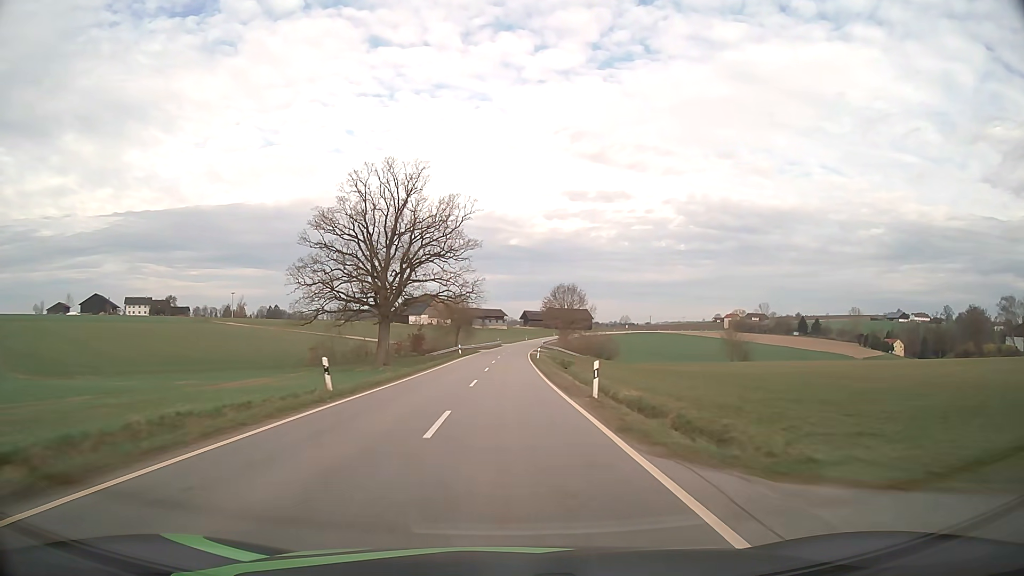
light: Day
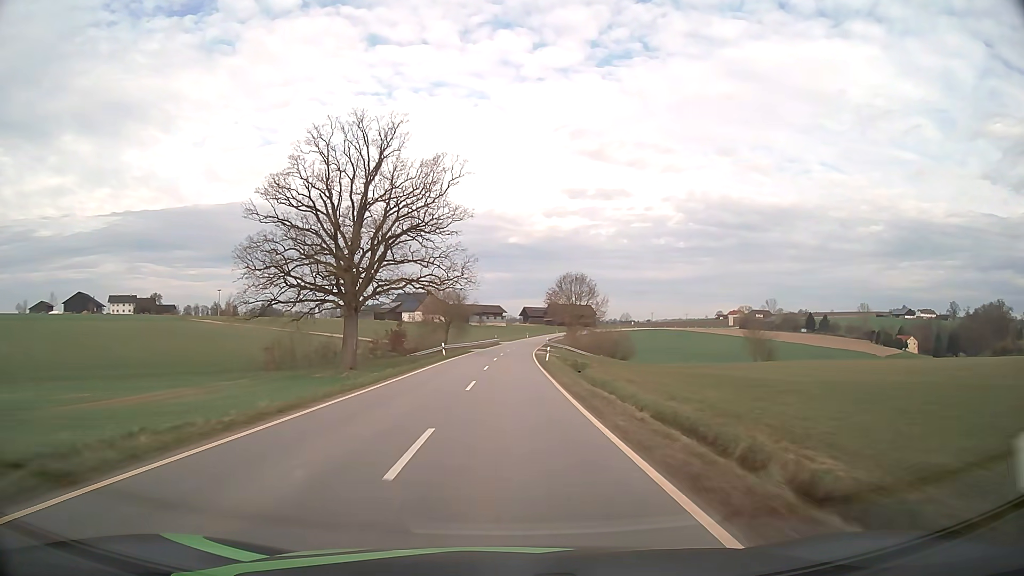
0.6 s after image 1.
(0.0, +15.3) m; 0°
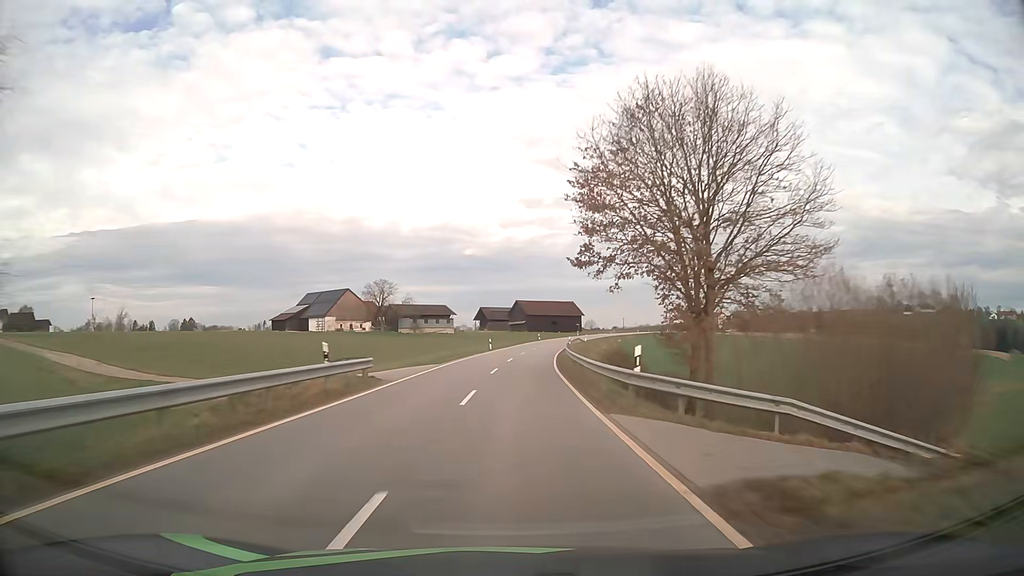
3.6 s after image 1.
(+1.7, +77.9) m; +4°
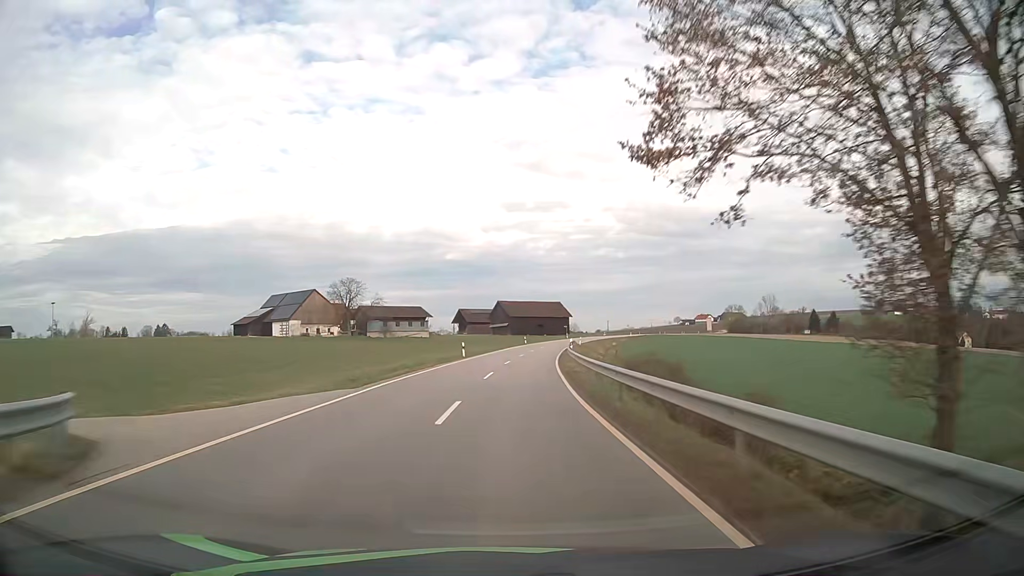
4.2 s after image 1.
(+0.2, +15.8) m; +1°
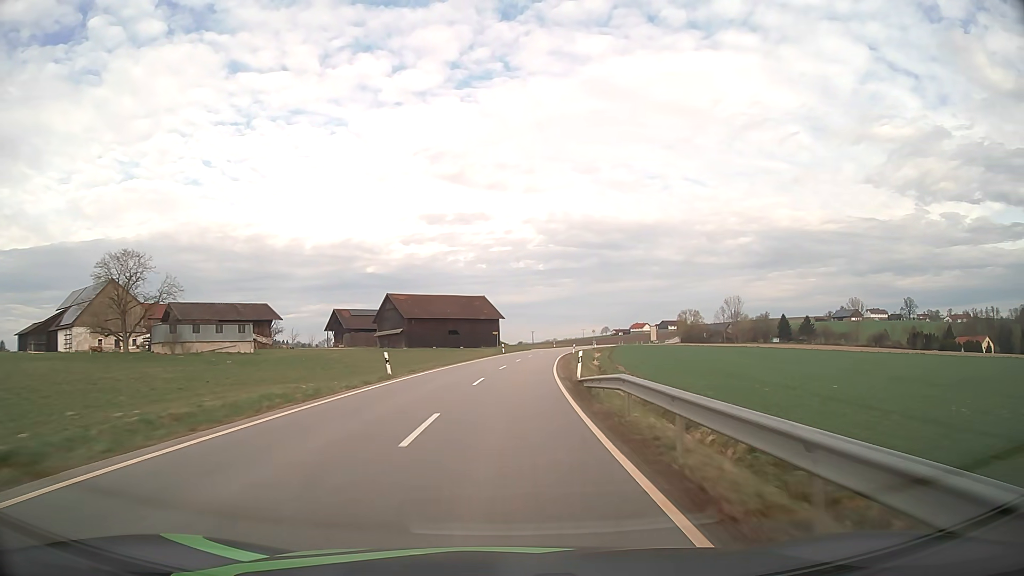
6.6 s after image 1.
(+3.8, +62.9) m; +7°
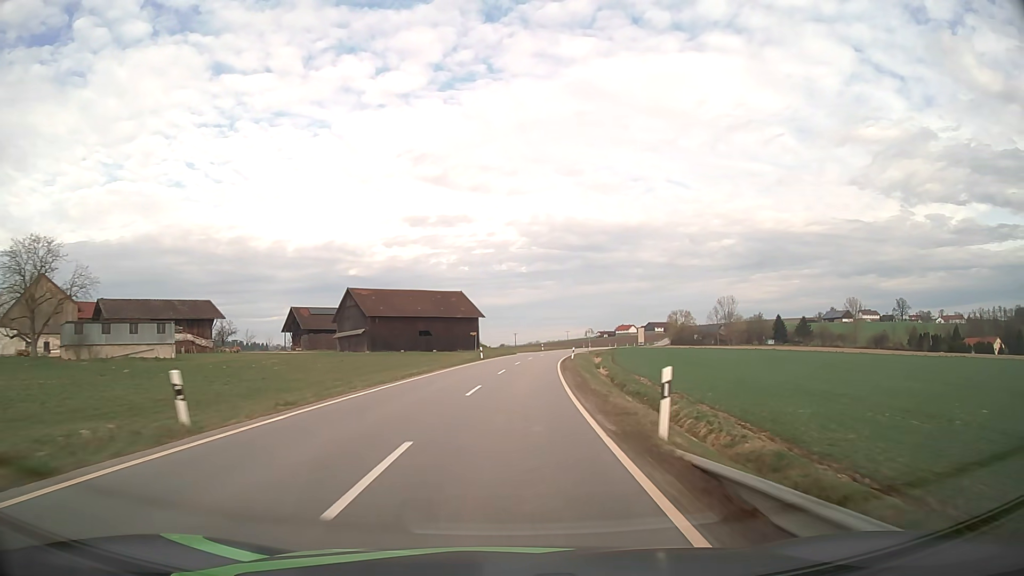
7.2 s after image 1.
(+0.2, +15.7) m; +1°
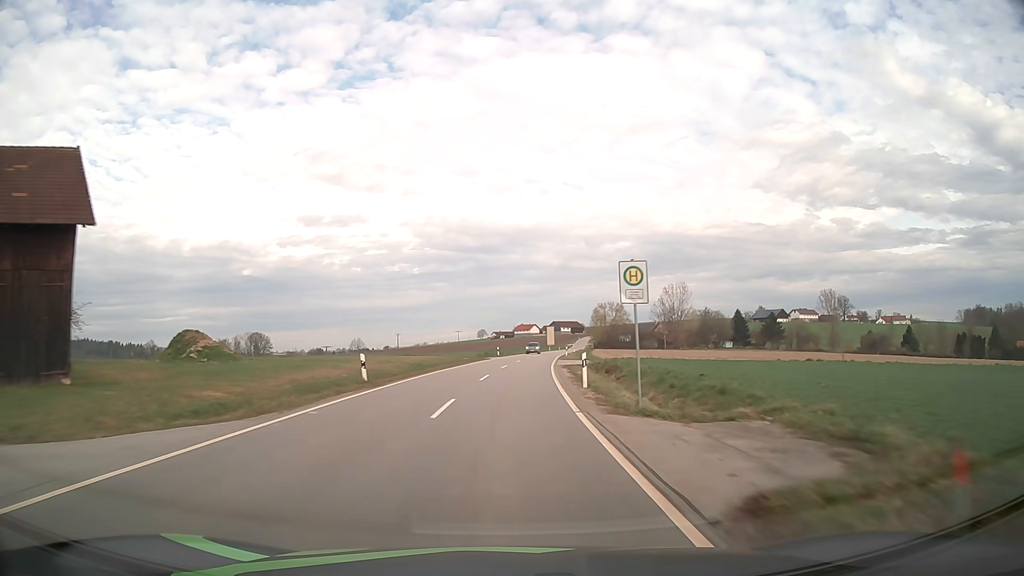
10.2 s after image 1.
(+6.3, +78.0) m; +9°
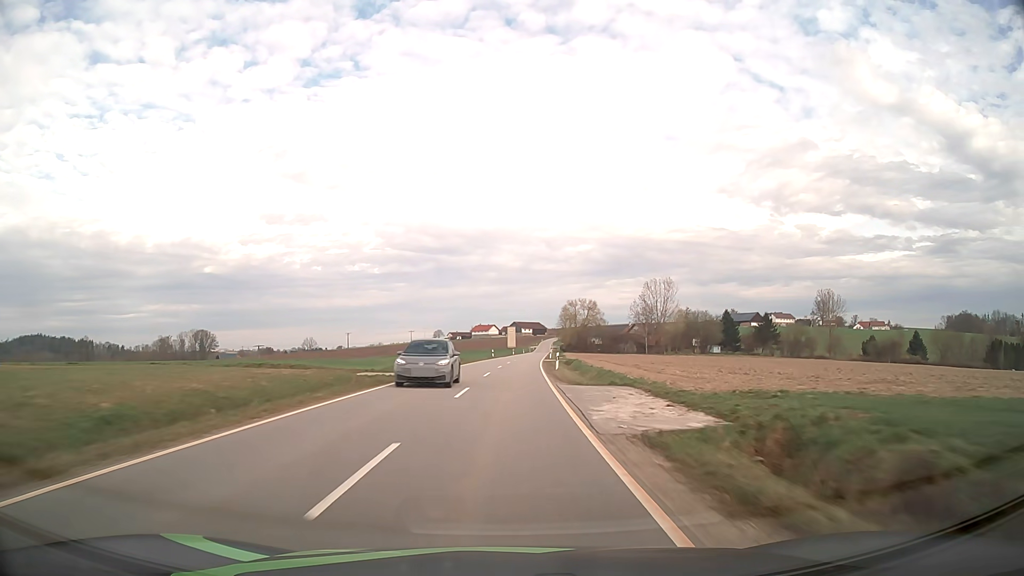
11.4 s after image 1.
(+1.0, +31.3) m; +4°
(0, +10) (0, +20) (+1, +30) (+1, +40) (+1, +50) (+2, +60) (+2, +70) (+3, +80) (+3, +90) (+4, +100) m
